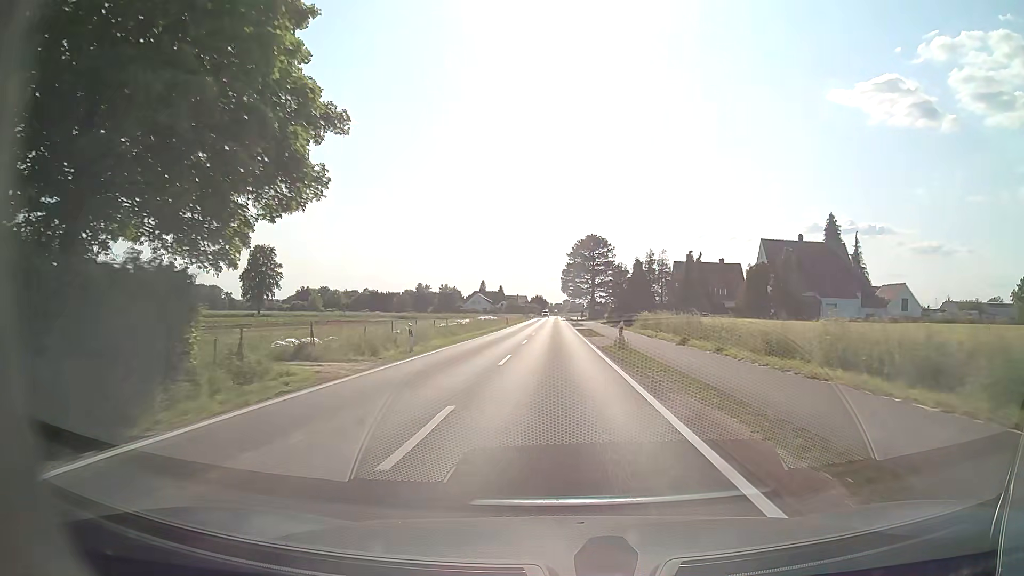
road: tertiary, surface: asphalt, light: Day
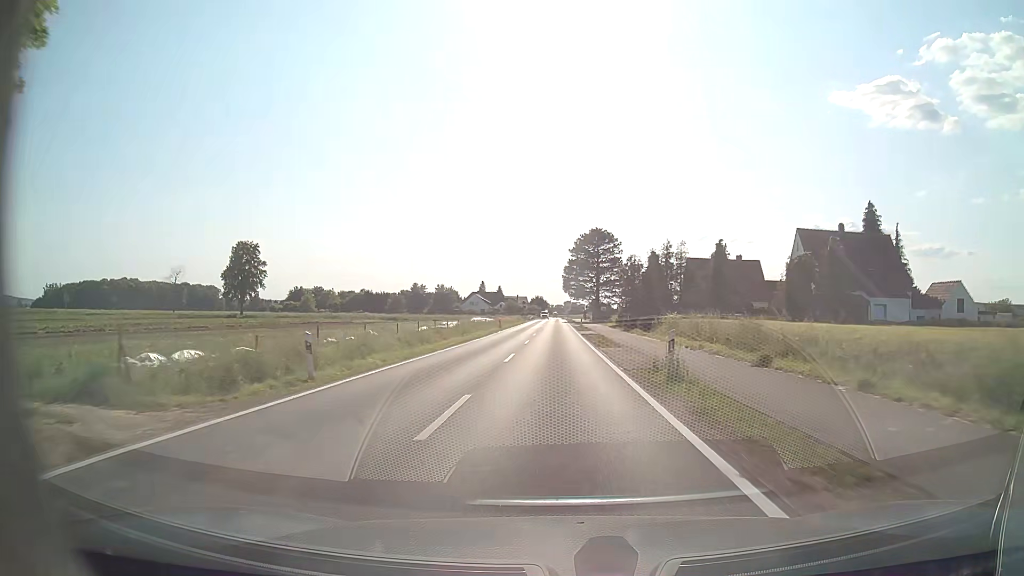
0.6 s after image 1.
(0.0, +10.5) m; 0°
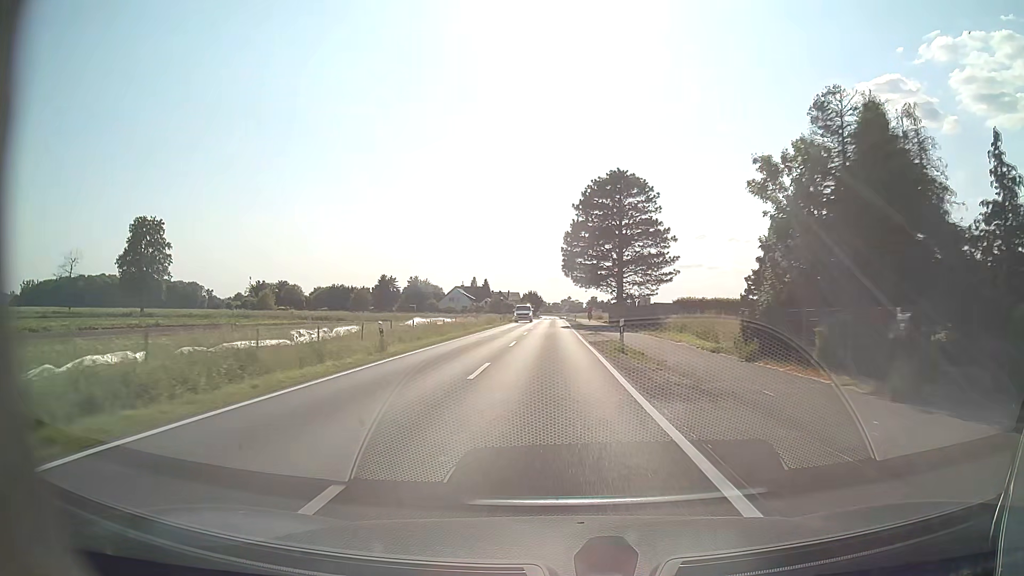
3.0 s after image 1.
(+0.3, +42.4) m; +1°
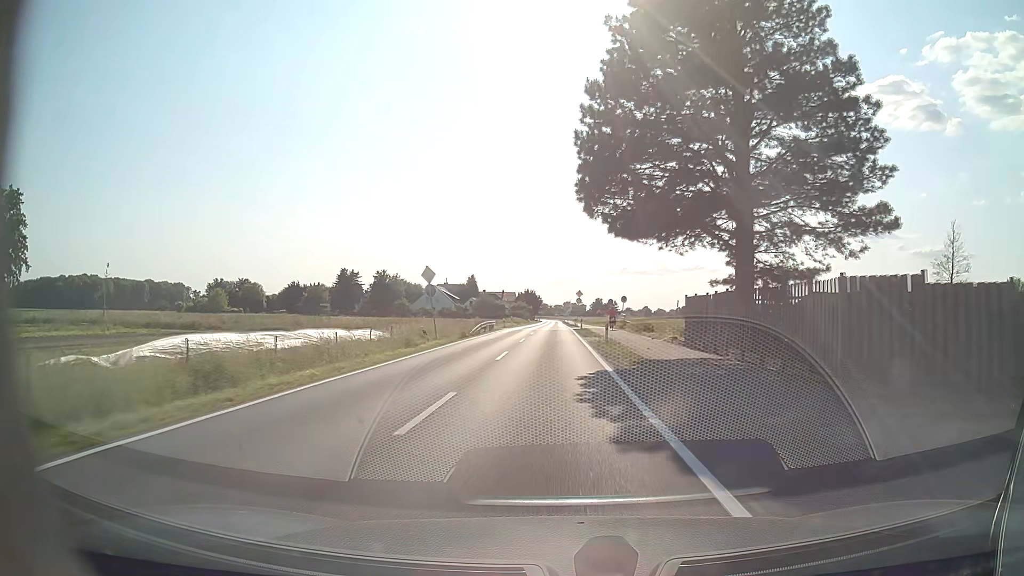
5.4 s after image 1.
(-0.2, +41.8) m; 0°
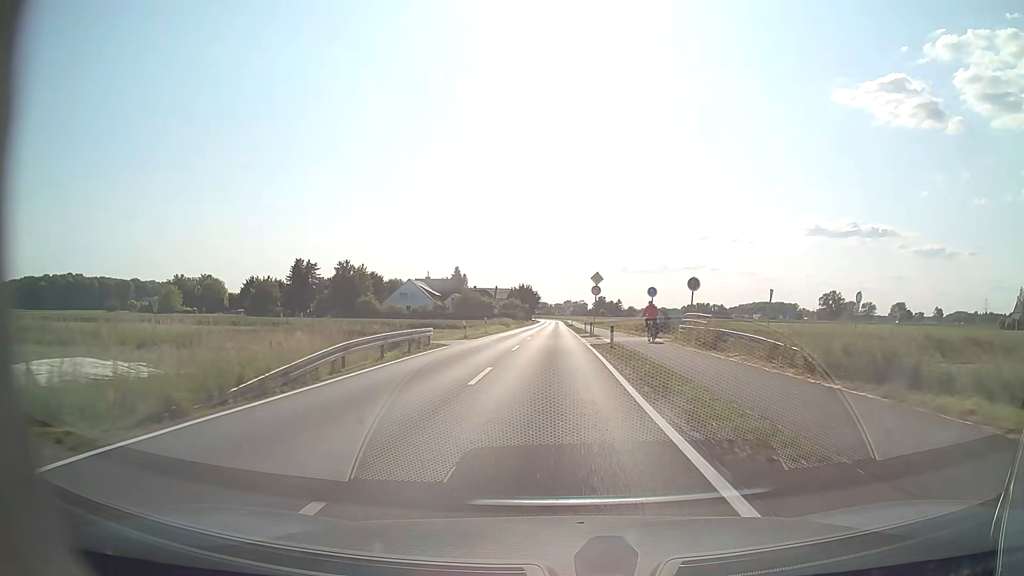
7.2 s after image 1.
(0.0, +30.7) m; 0°
(0, +10) (0, +20) (0, +30) (0, +40) (0, +50) (0, +60) (0, +70) (0, +80) (0, +90) (0, +100) m
